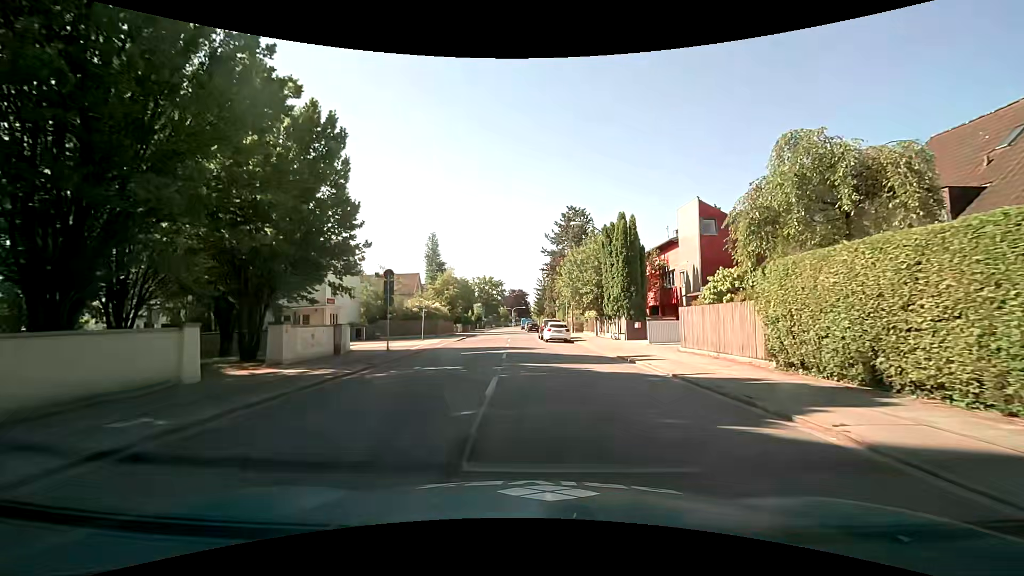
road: secondary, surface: asphalt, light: Day
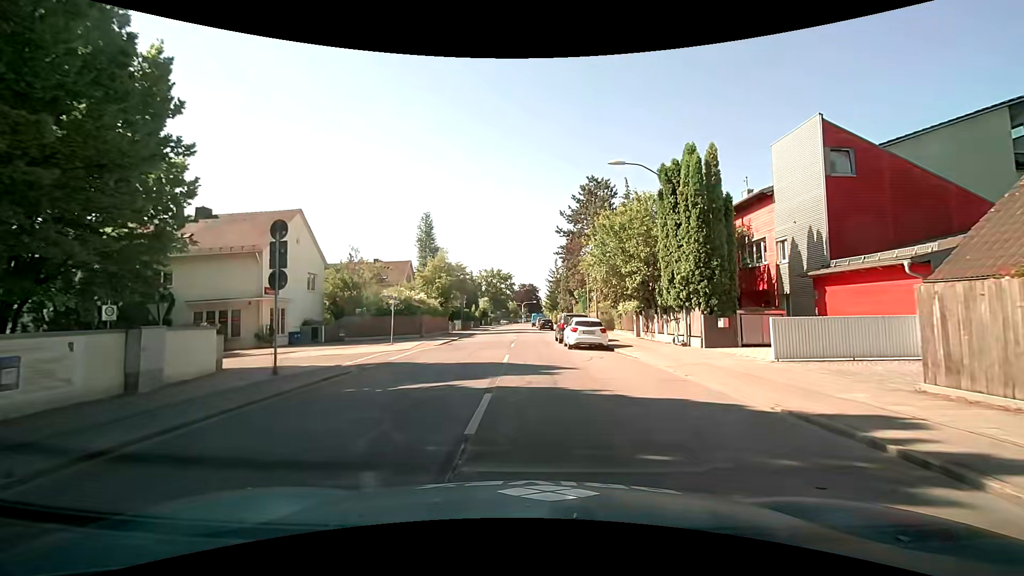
(0.0, +12.6) m; 0°
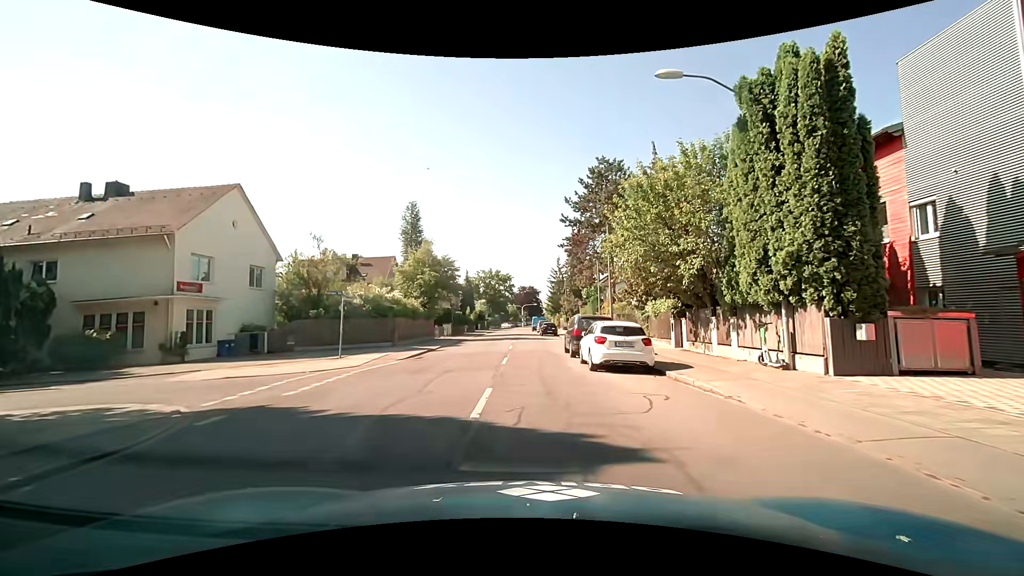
(0.0, +8.3) m; -1°
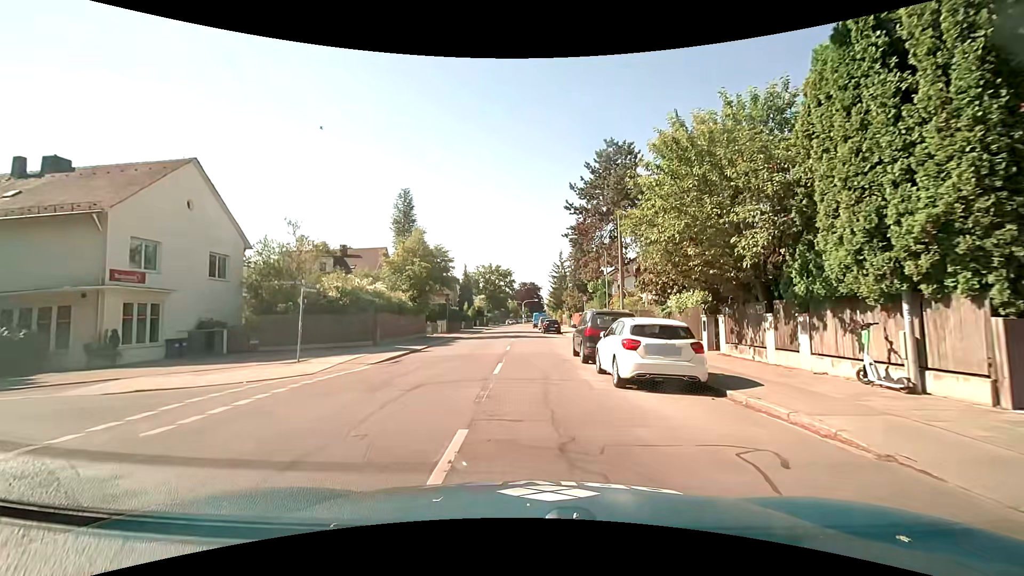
(0.0, +4.1) m; 0°
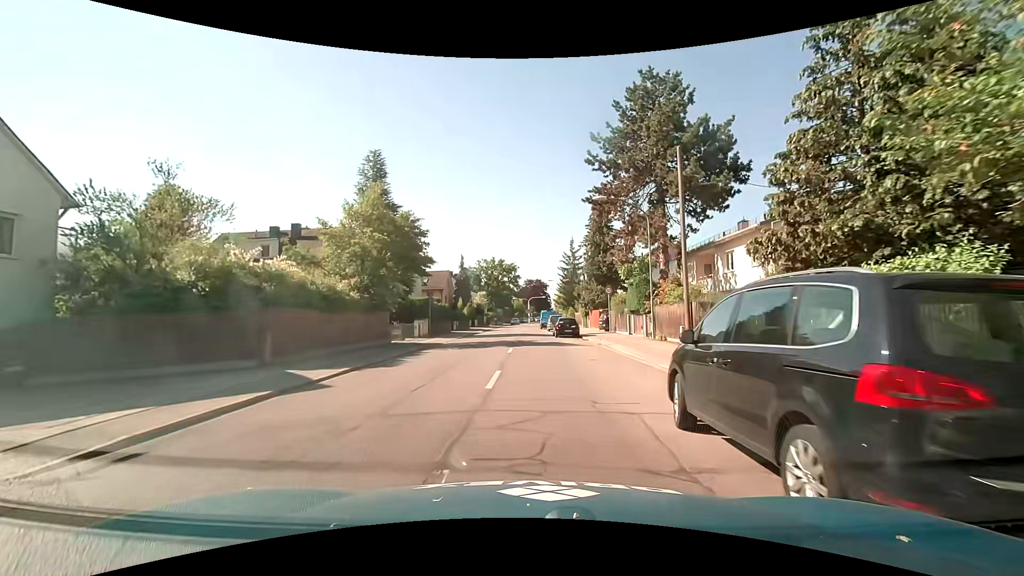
(-0.1, +12.7) m; -2°
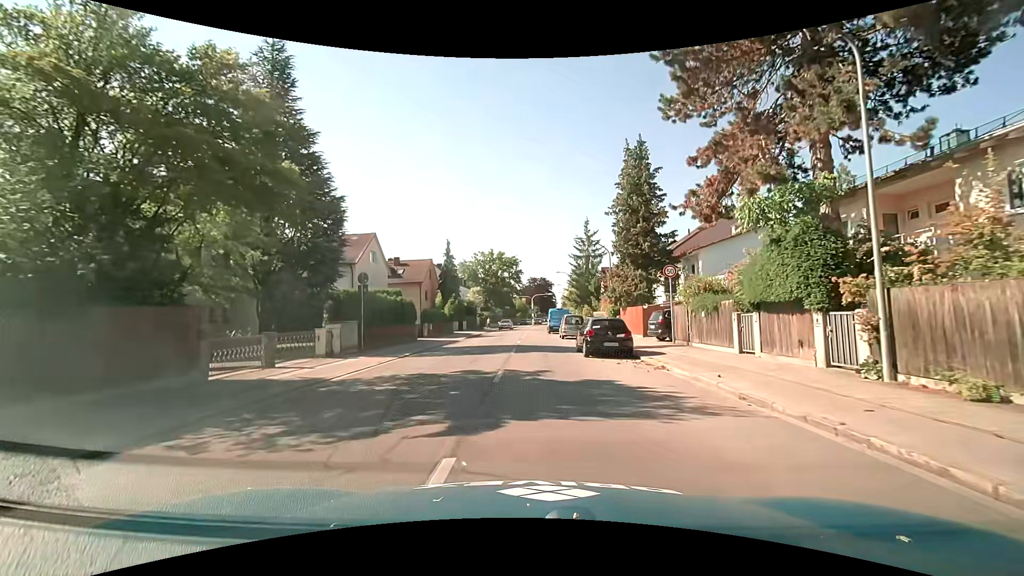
(+0.3, +17.5) m; +1°
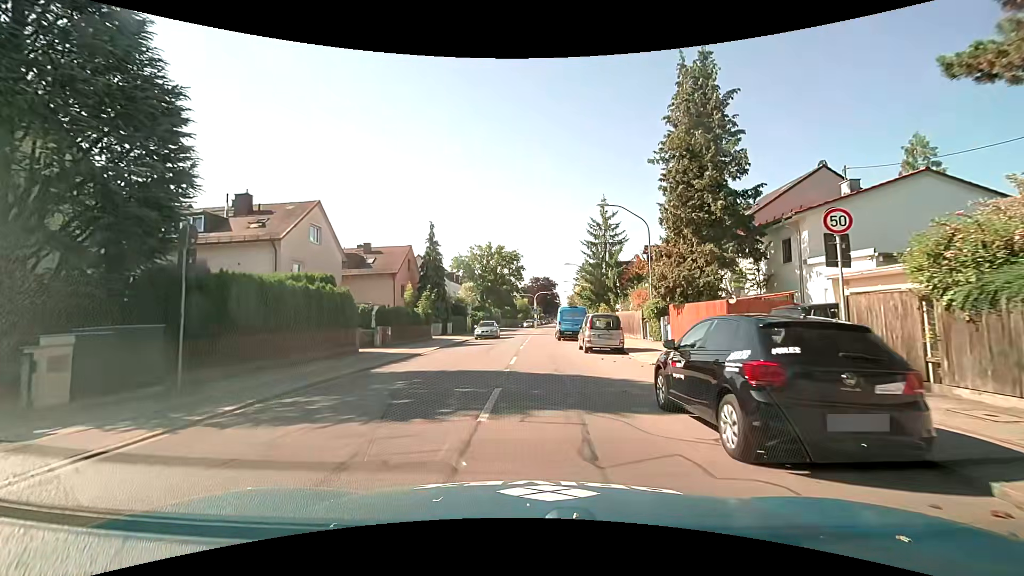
(0.0, +13.0) m; +1°
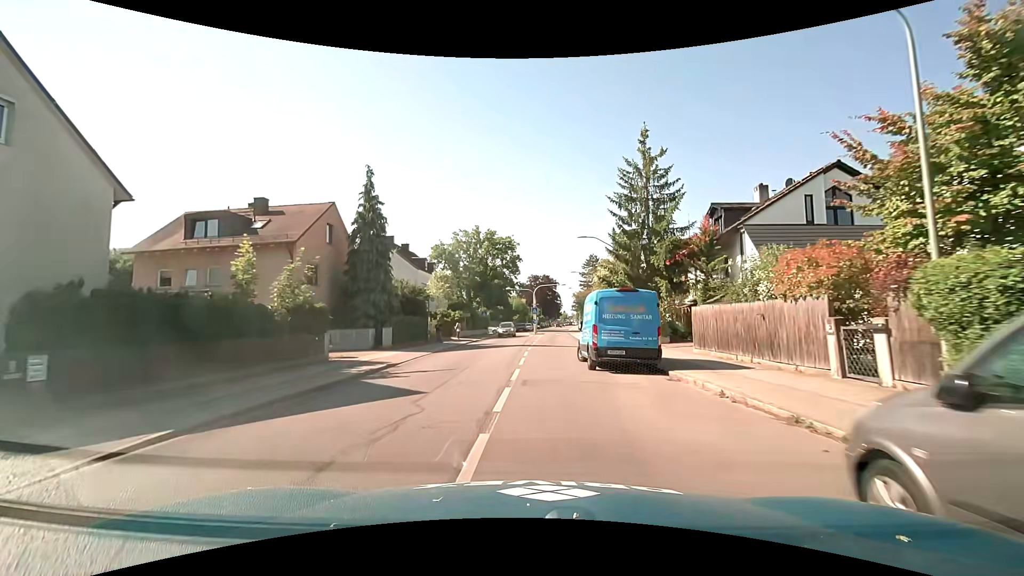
(-0.1, +20.8) m; 0°
(0, +10) (0, +20) (+1, +30) (+2, +40) (+3, +50) (+3, +60) (+4, +70) (+4, +80) (+5, +90) (+5, +100) m
